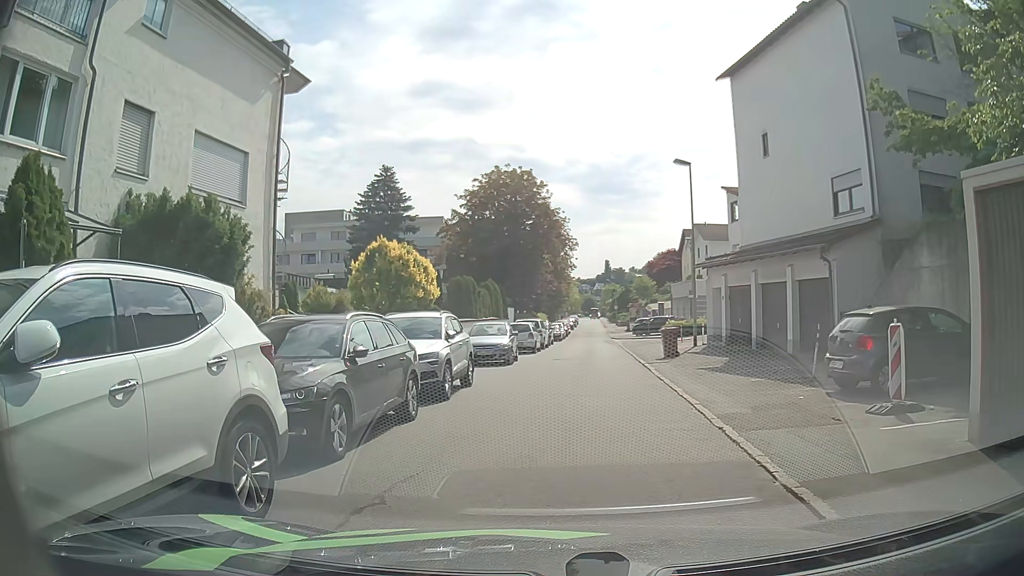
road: residential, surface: asphalt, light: Day
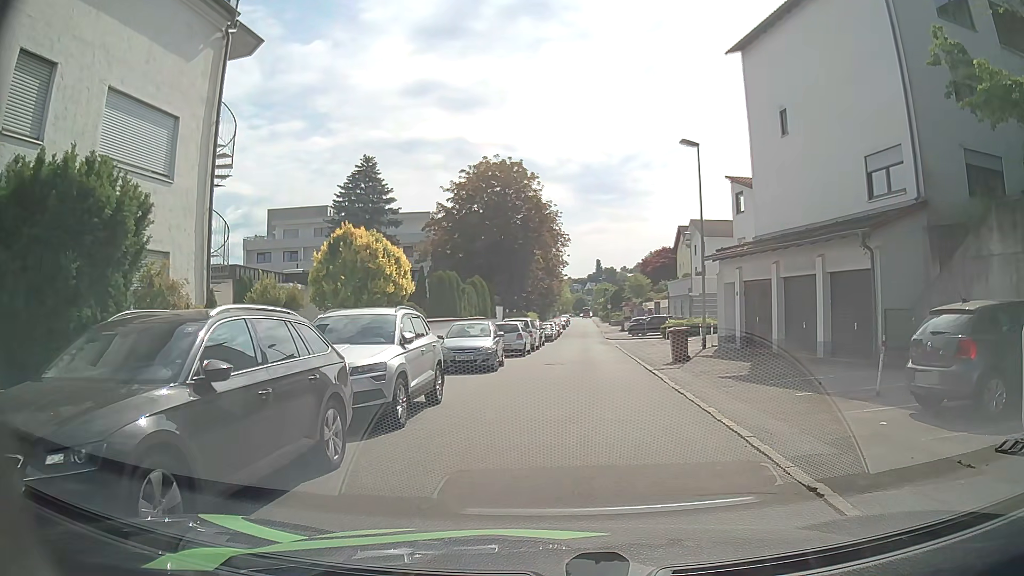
(0.0, +3.4) m; 0°
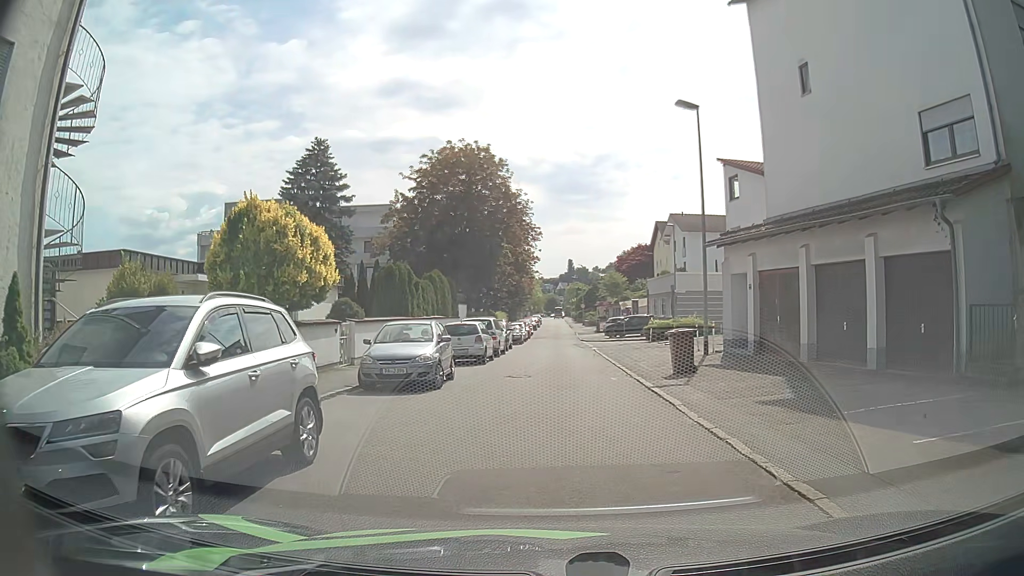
(+0.3, +5.2) m; +3°
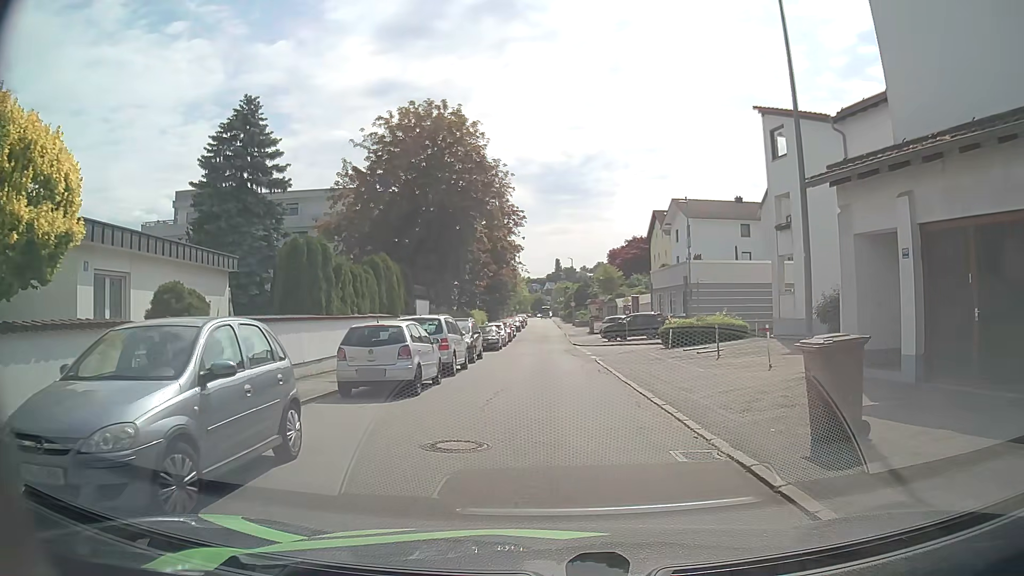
(+0.3, +9.9) m; +1°
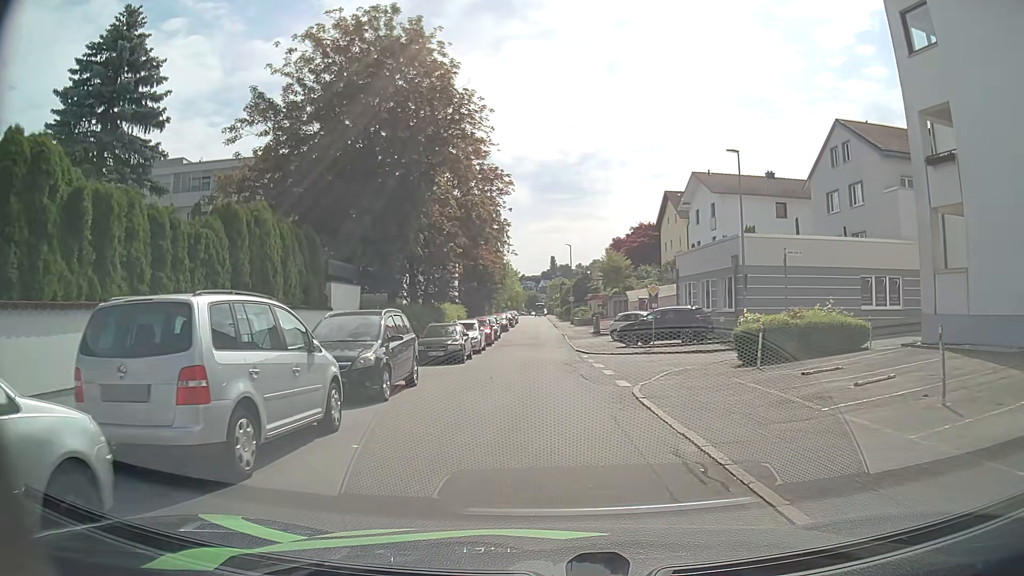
(+0.2, +12.6) m; 0°
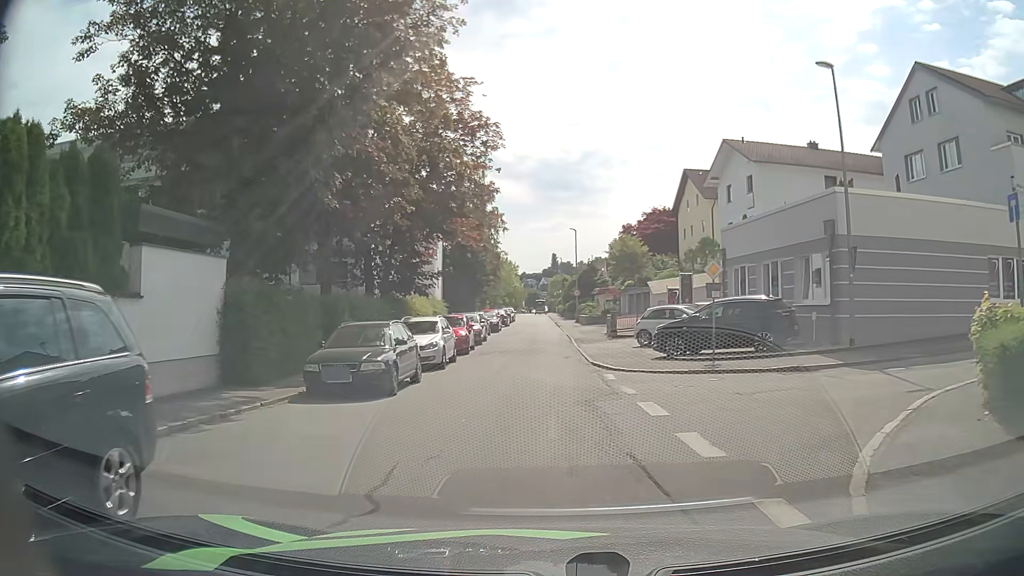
(+0.1, +10.6) m; +1°
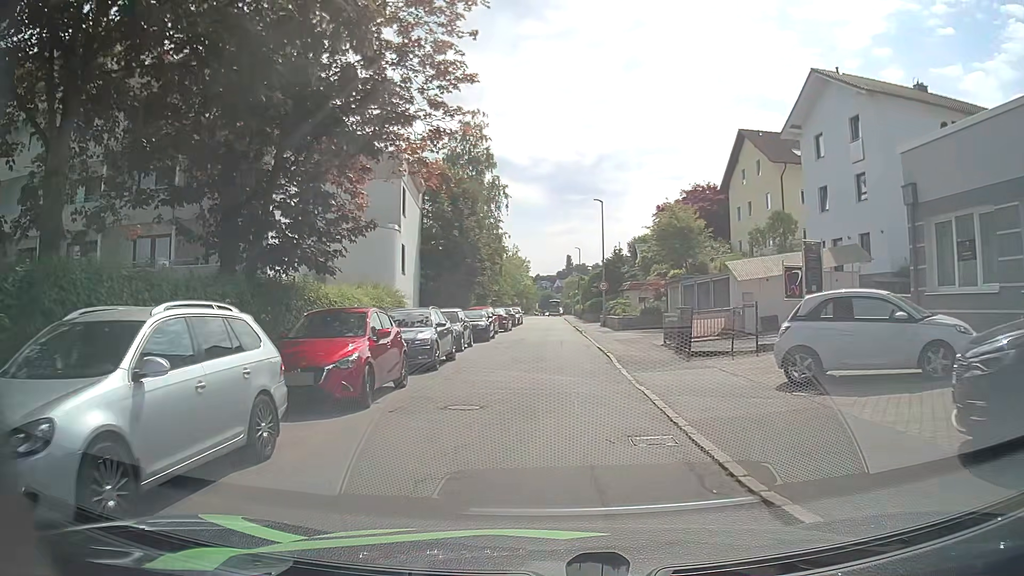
(-0.2, +15.6) m; -2°
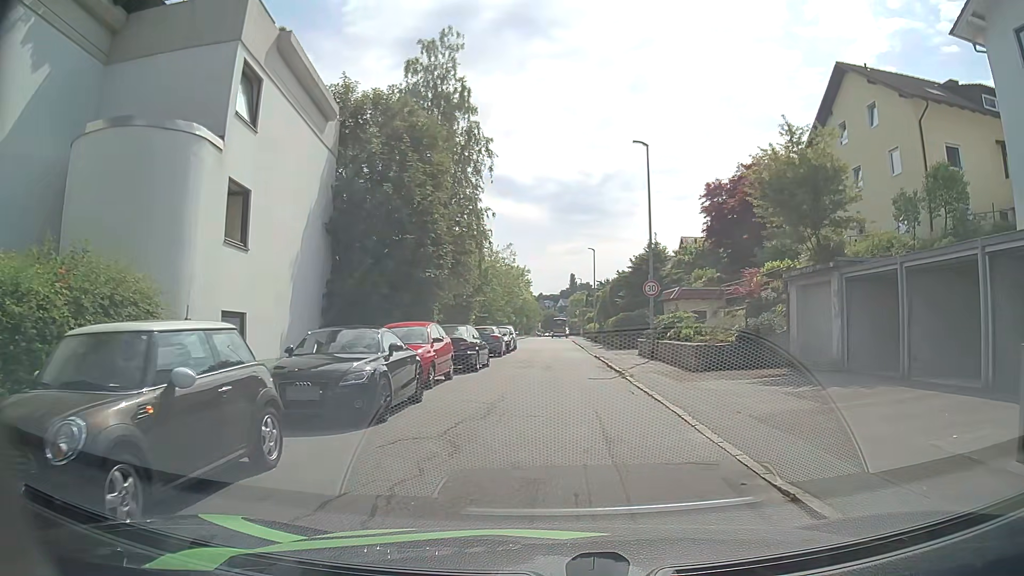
(+0.2, +18.4) m; +1°
(0, +10) (0, +20) (0, +30) (0, +40) (0, +50) (-3, +59) (-13, +62) (-23, +60) (-33, +59) (-43, +58) m
